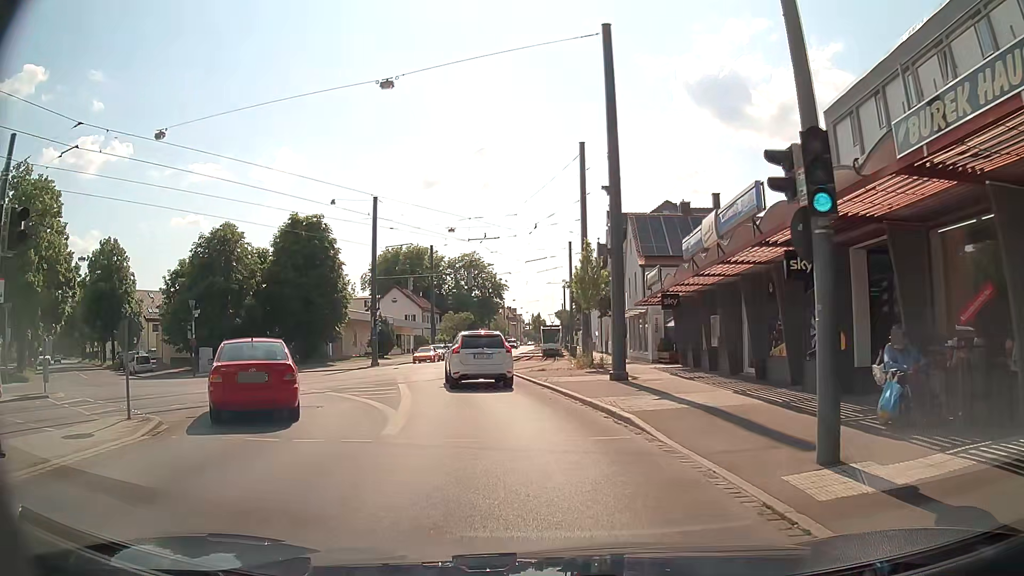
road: tertiary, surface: asphalt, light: Day
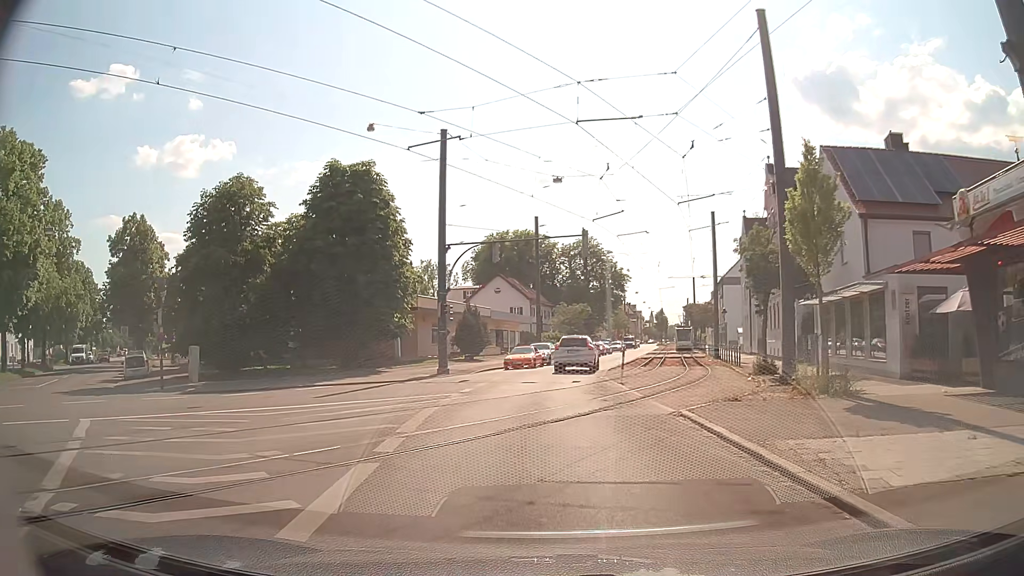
(-1.2, +15.8) m; -10°
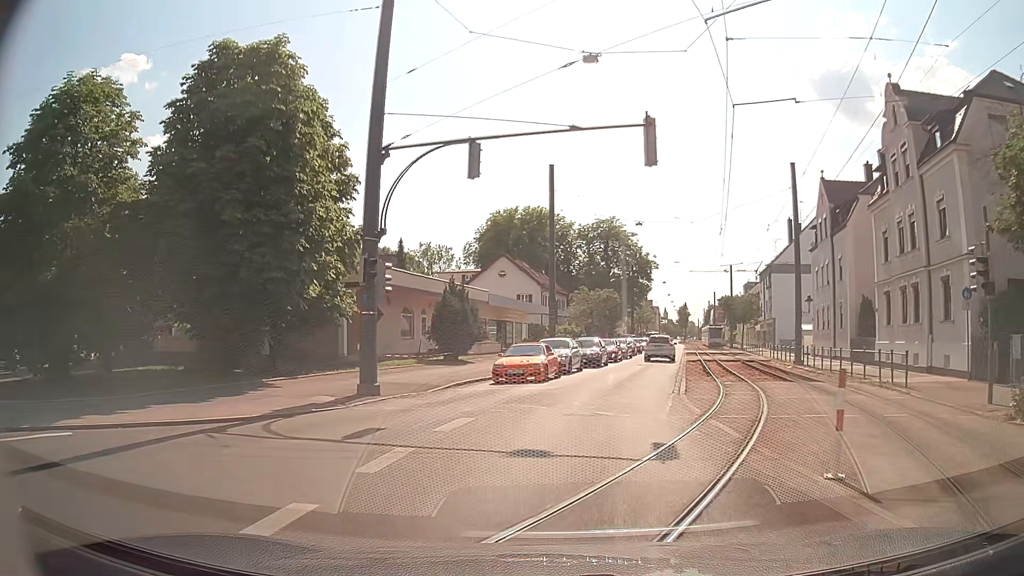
(-0.2, +15.8) m; -2°
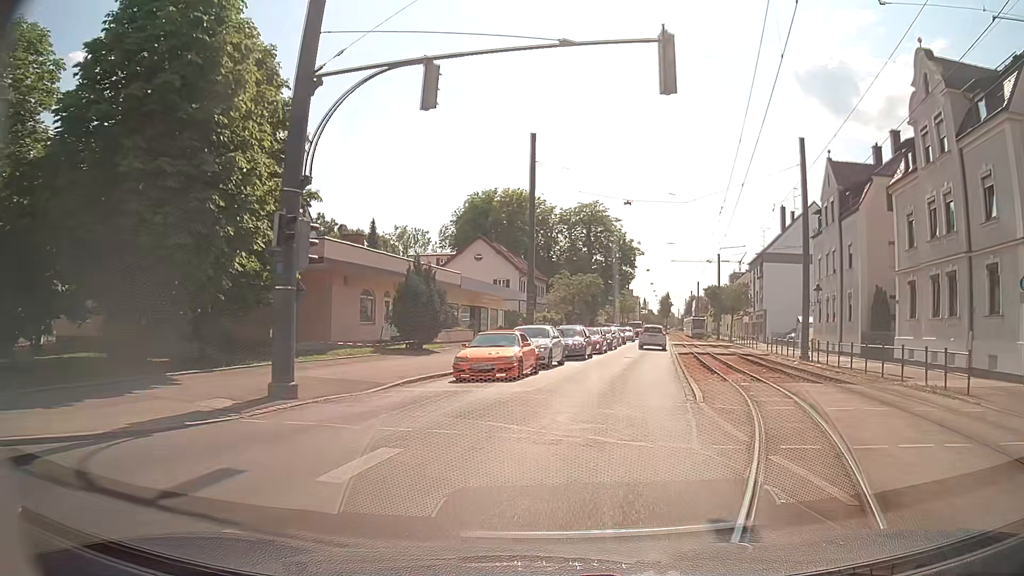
(+0.1, +4.3) m; +3°
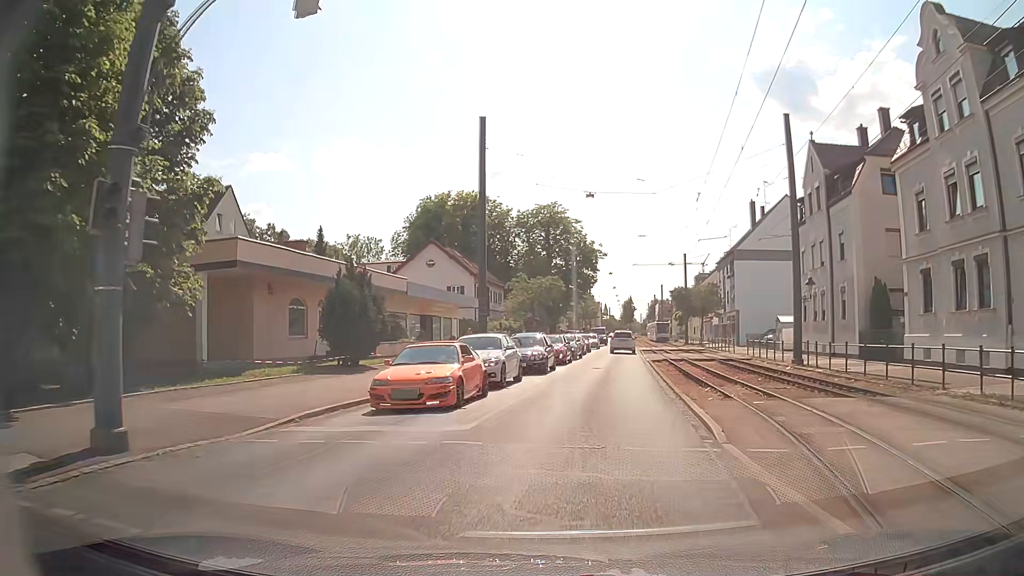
(+0.1, +4.5) m; +3°
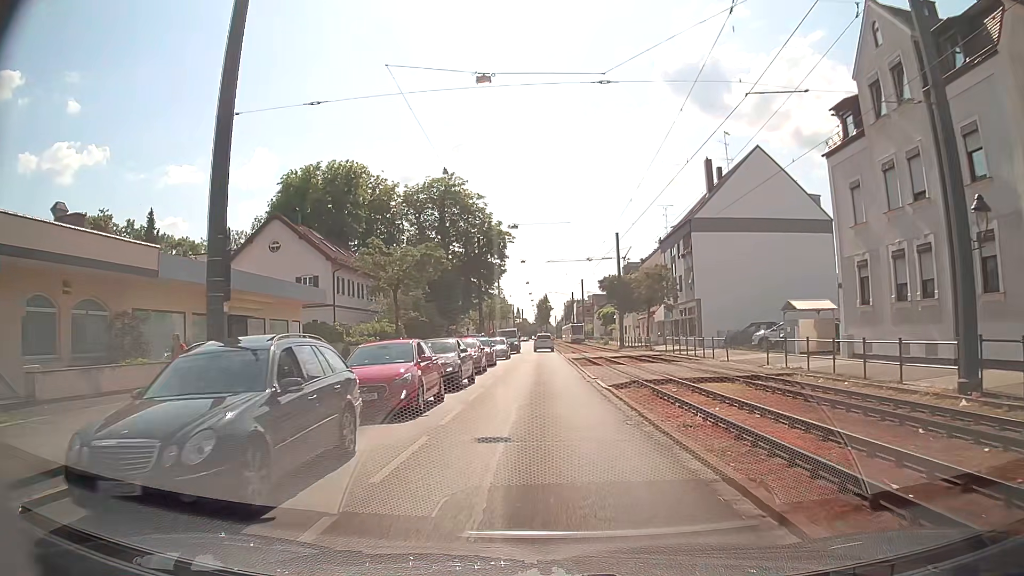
(+1.6, +19.2) m; +7°
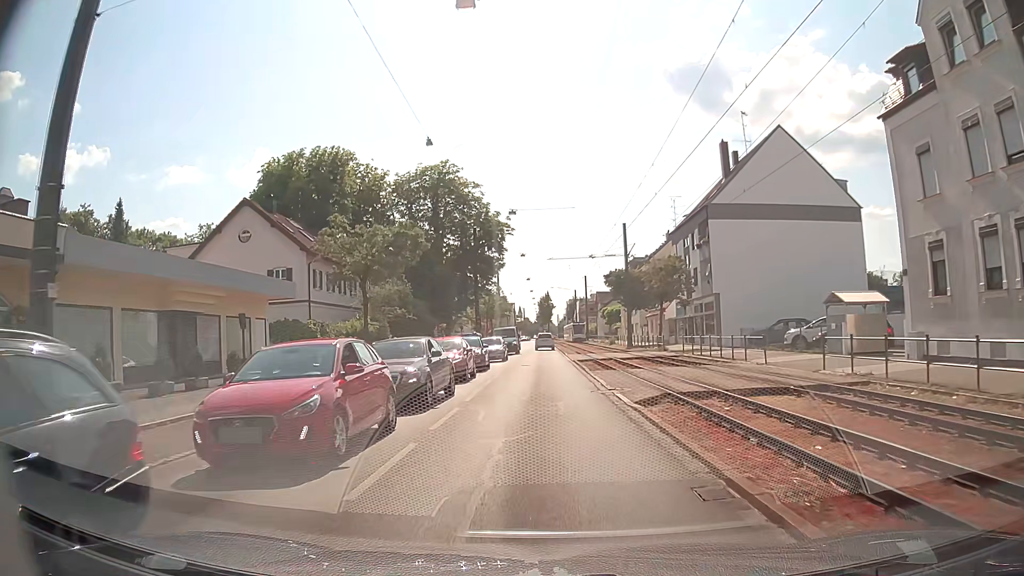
(0.0, +5.3) m; 0°
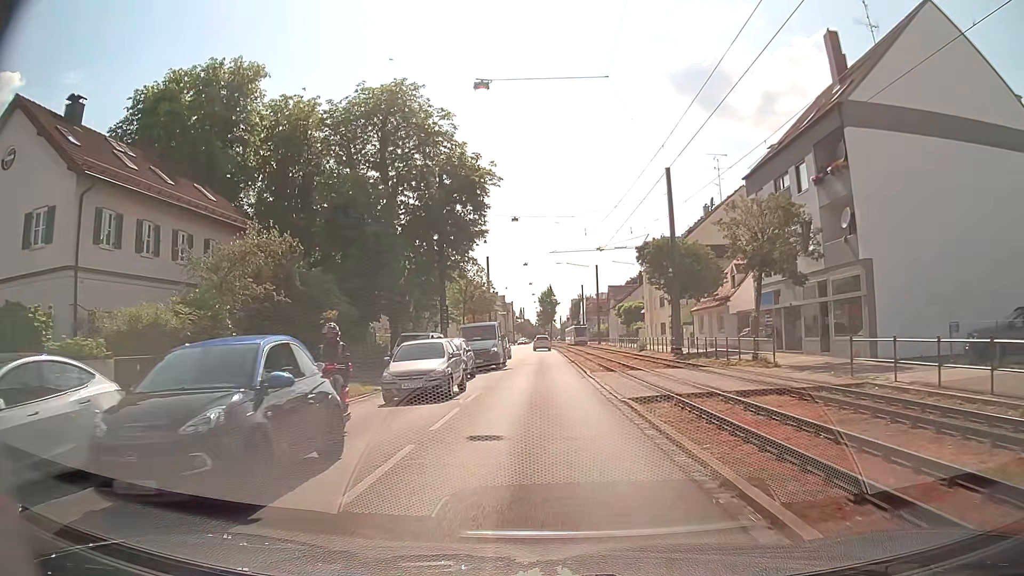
(0.0, +22.8) m; +1°
(0, +10) (0, +20) (0, +30) (-1, +40) (-1, +50) (-1, +60) (-1, +70) (-1, +80) (-2, +90) (-2, +100) m
